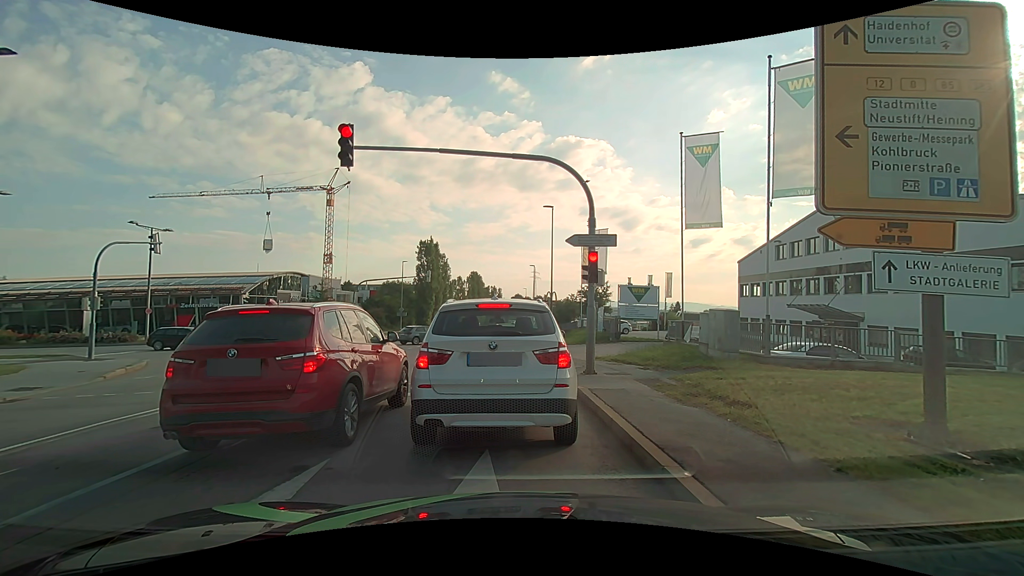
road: secondary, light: Day
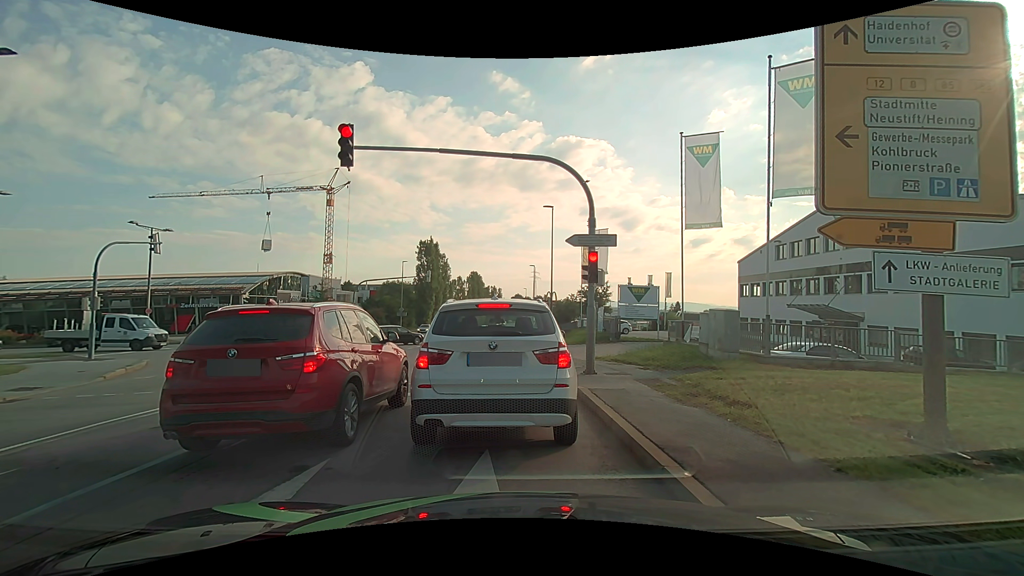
(0.0, 0.0) m; 0°
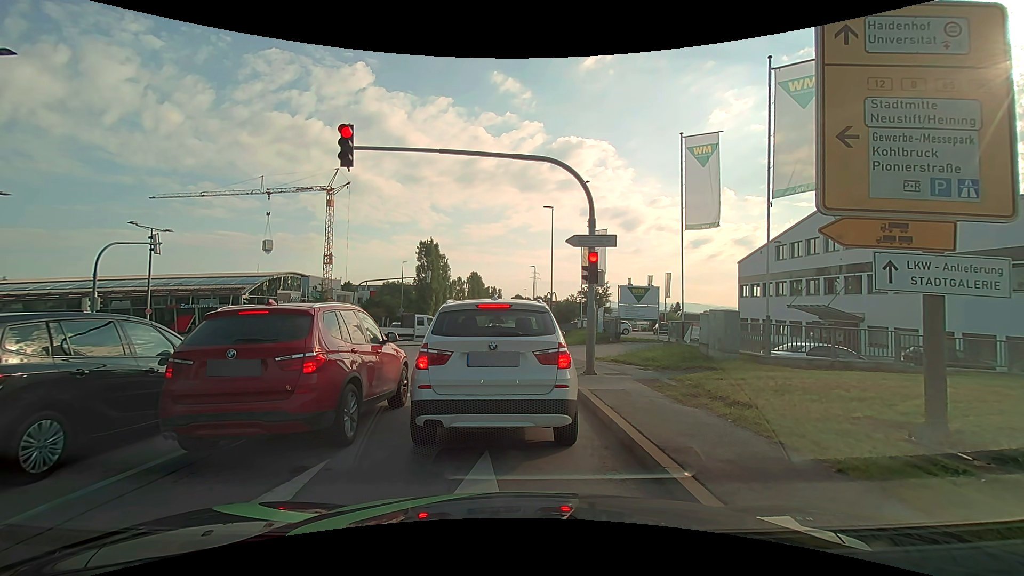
(0.0, 0.0) m; 0°
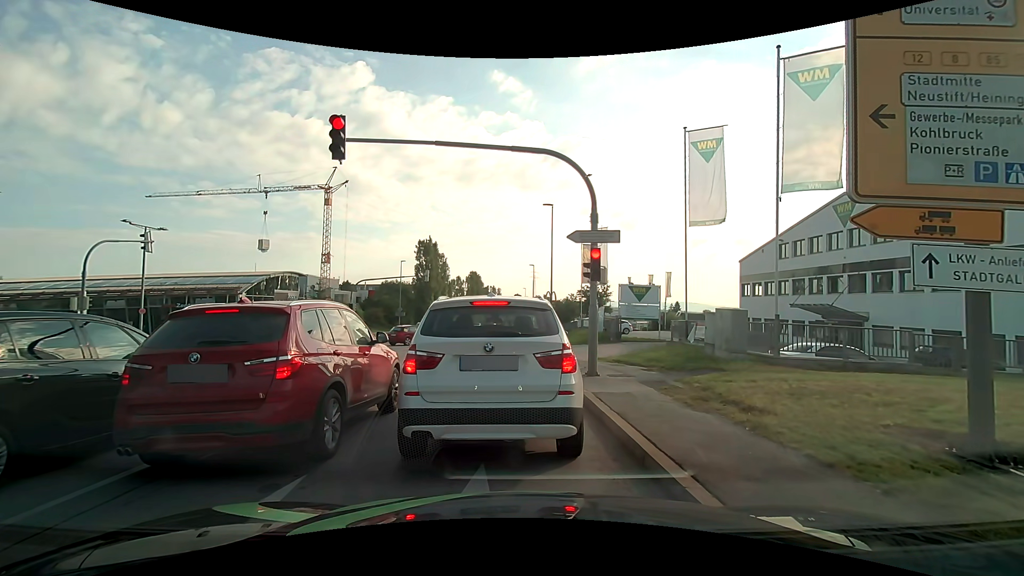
(0.0, +0.5) m; 0°
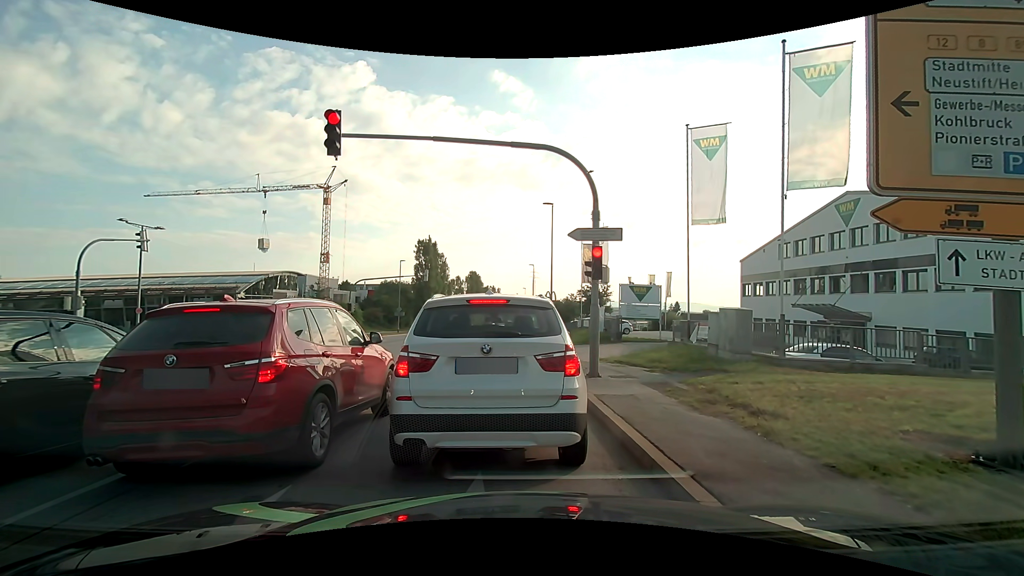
(0.0, +0.3) m; 0°
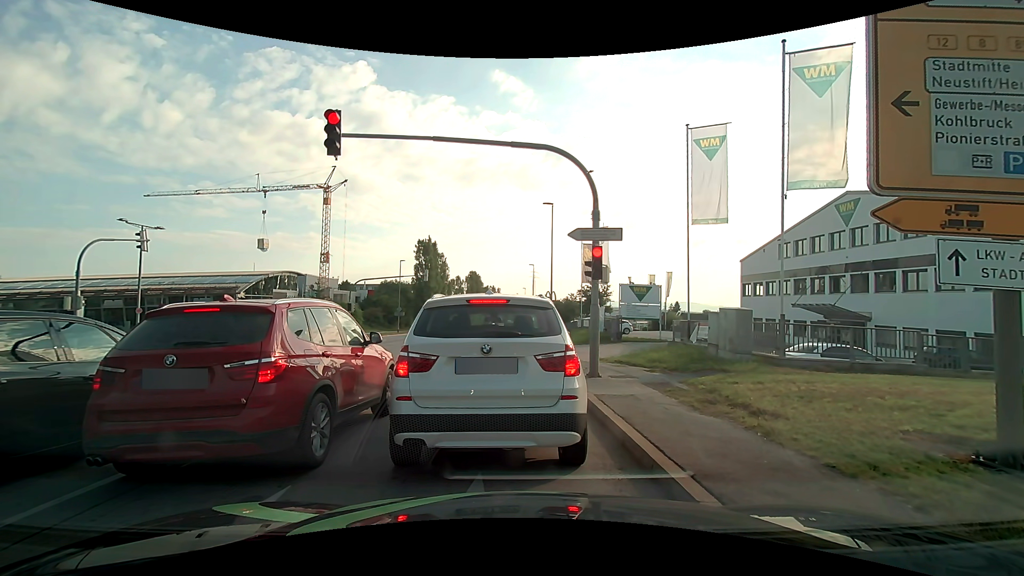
(0.0, +0.1) m; 0°
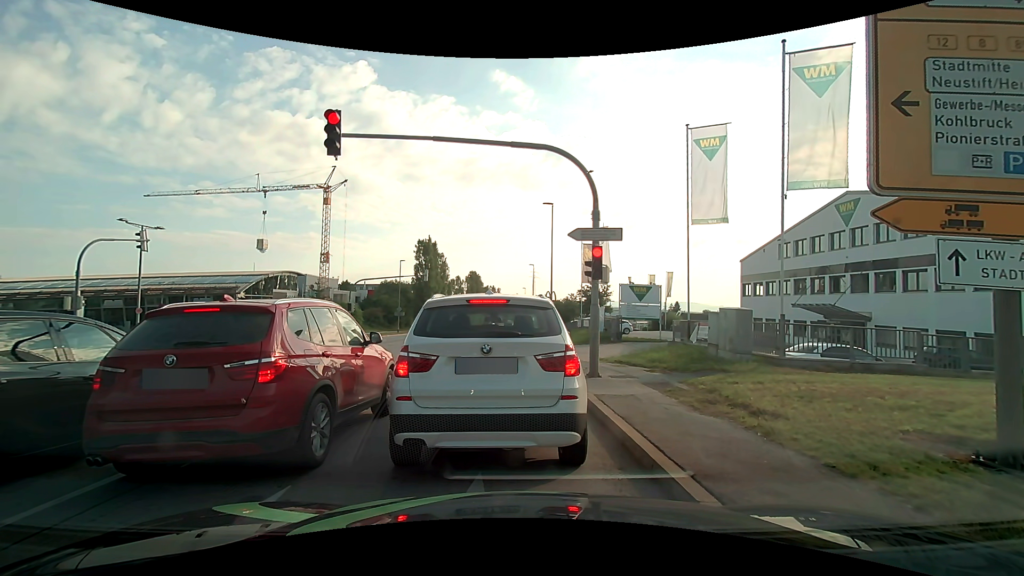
(0.0, 0.0) m; 0°
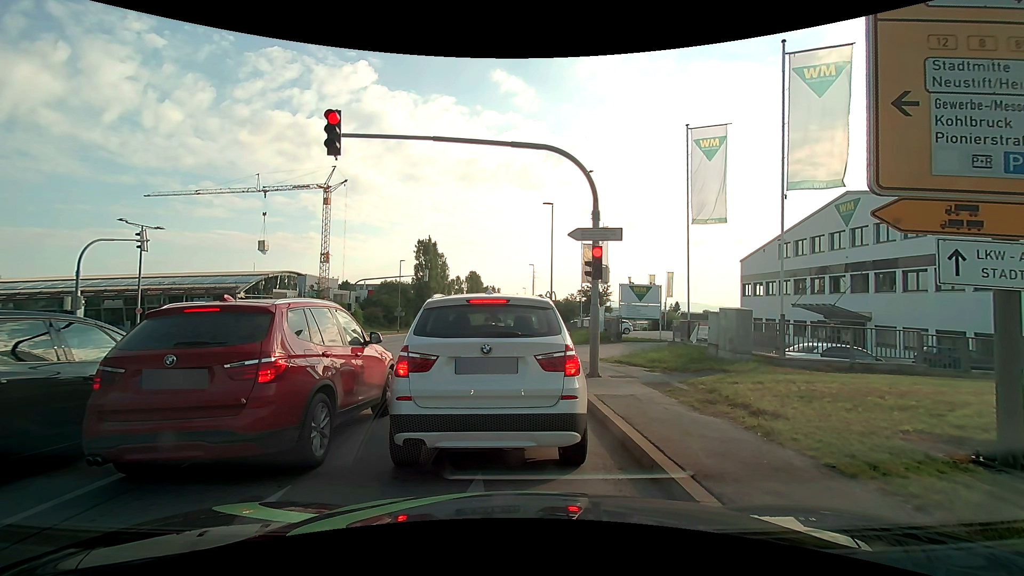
(0.0, 0.0) m; 0°
(0, +10) (-1, +20) (-1, +30) (-1, +40) (-2, +50) (-2, +60) (-3, +70) (-3, +80) (-3, +90) (-4, +100) m
